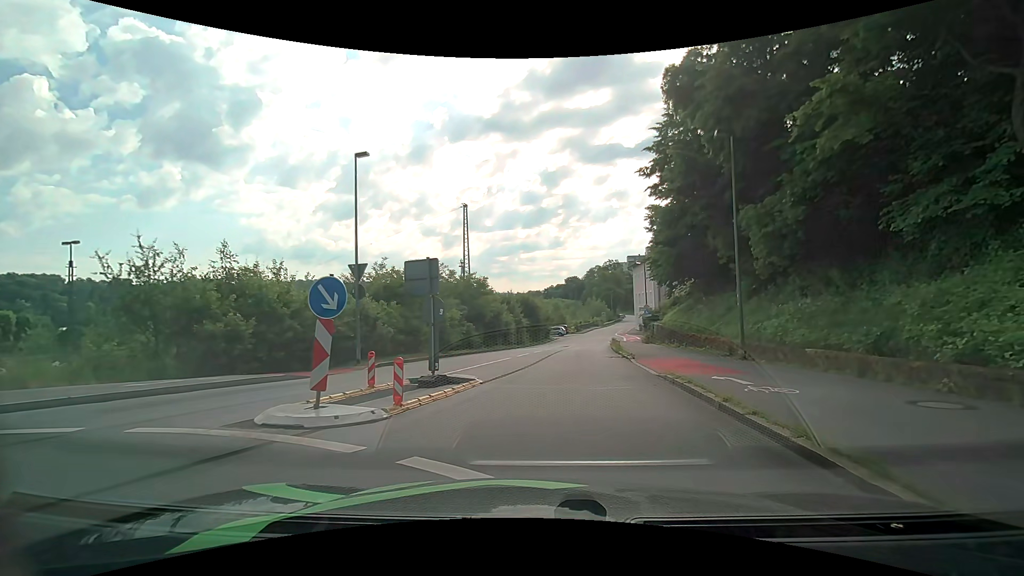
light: Day
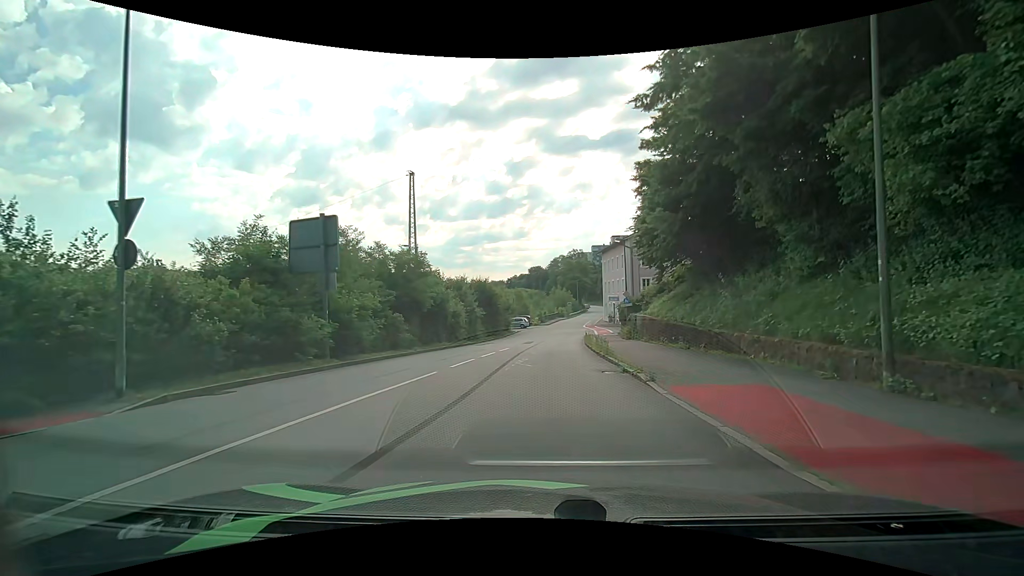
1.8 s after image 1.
(+0.4, +9.0) m; +4°
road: residential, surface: asphalt
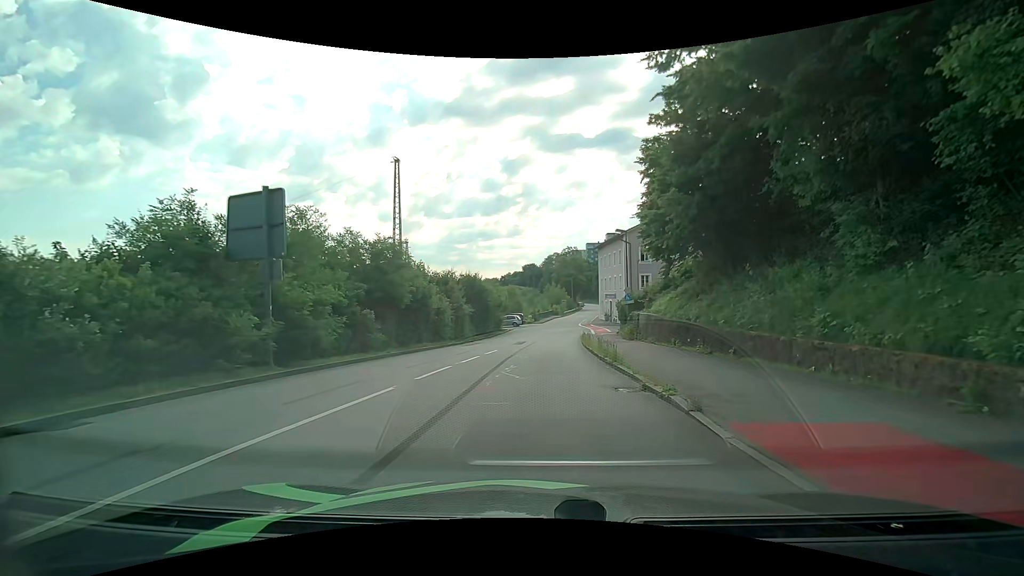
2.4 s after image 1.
(+0.1, +3.4) m; +1°
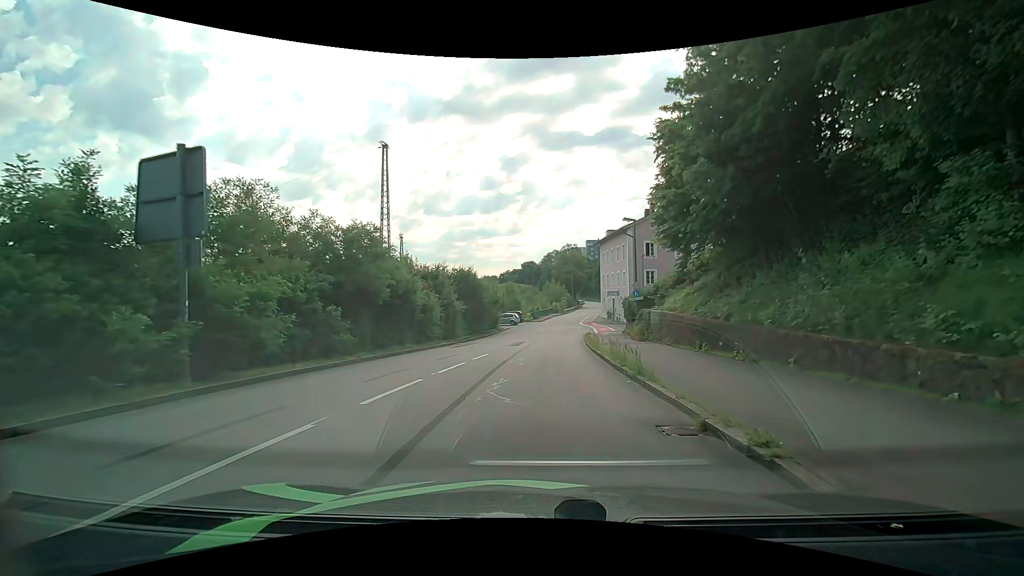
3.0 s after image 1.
(0.0, +3.5) m; +1°
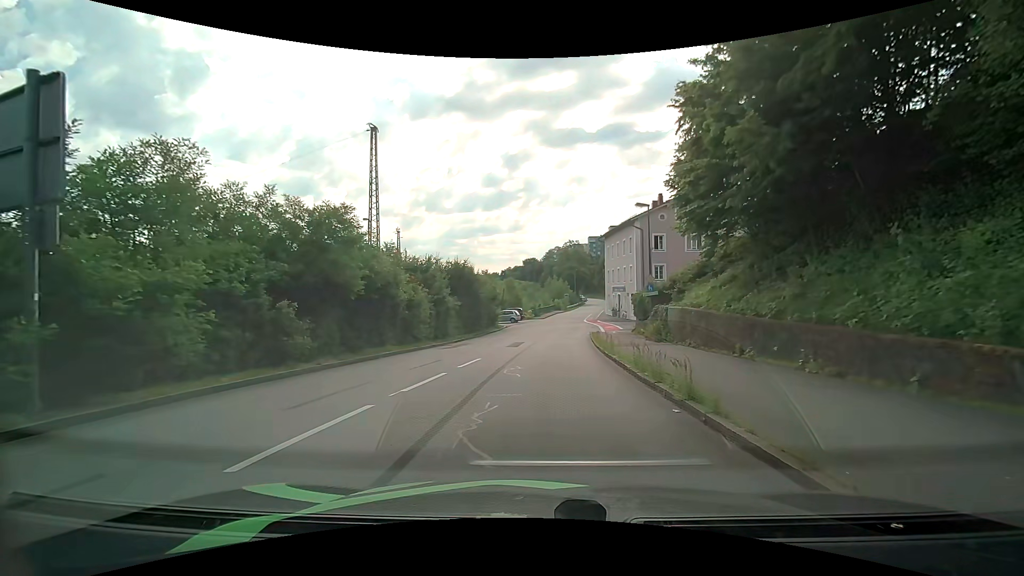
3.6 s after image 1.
(0.0, +3.4) m; -1°
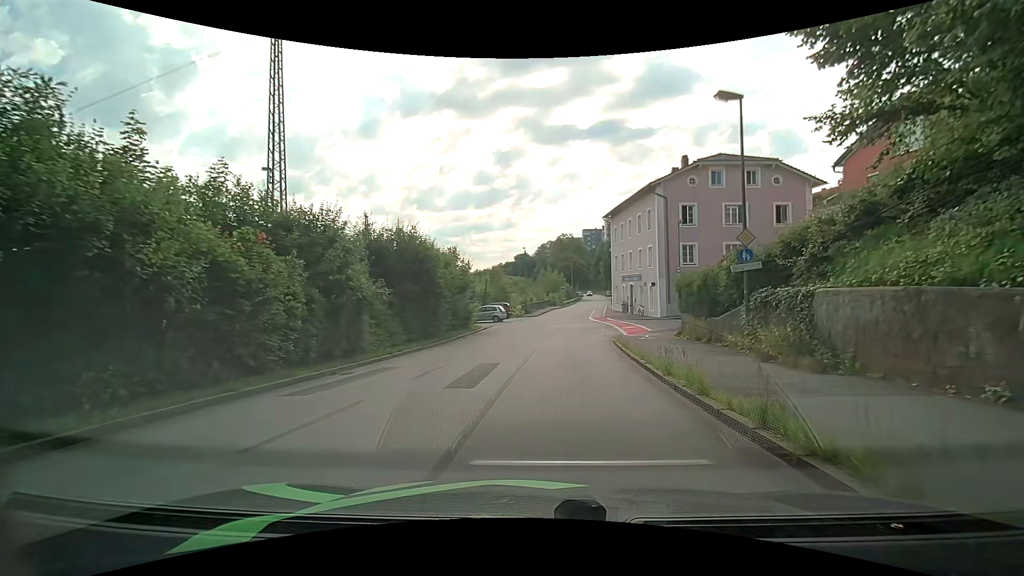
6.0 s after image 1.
(+0.1, +14.1) m; +1°
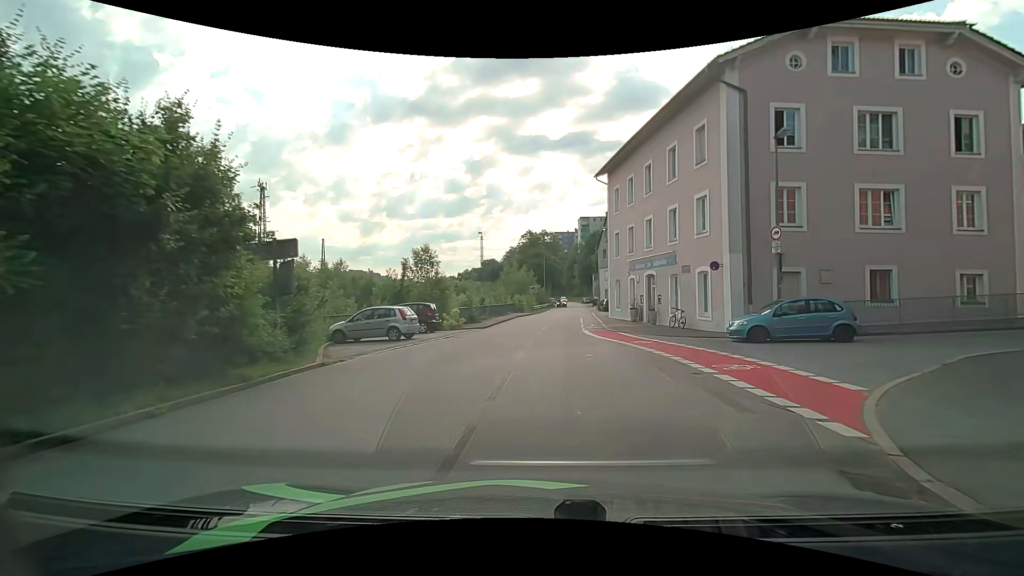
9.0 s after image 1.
(+0.8, +22.8) m; +4°
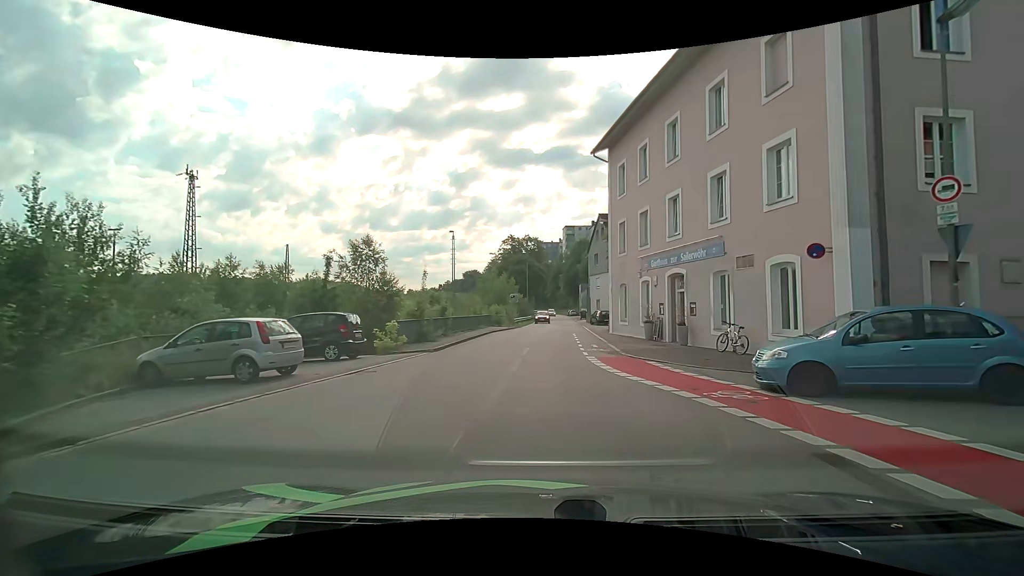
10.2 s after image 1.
(+0.1, +9.3) m; +2°
(0, +10) (+1, +20) (+1, +30) (+2, +40) (+3, +50) (+3, +60) (+3, +70) (+4, +80) (+4, +90) (+4, +100) m
